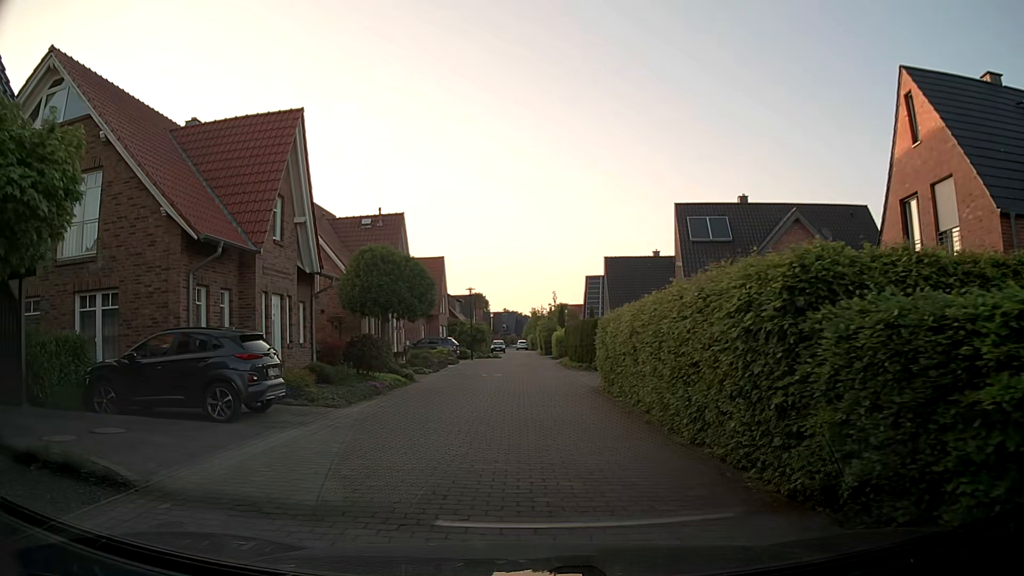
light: Day
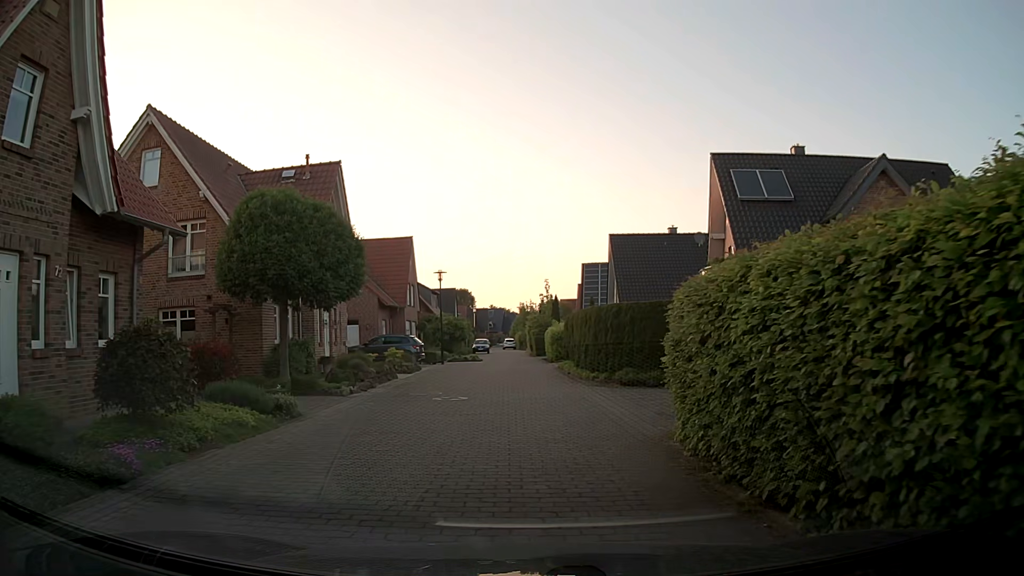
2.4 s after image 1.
(+0.3, +11.1) m; +1°
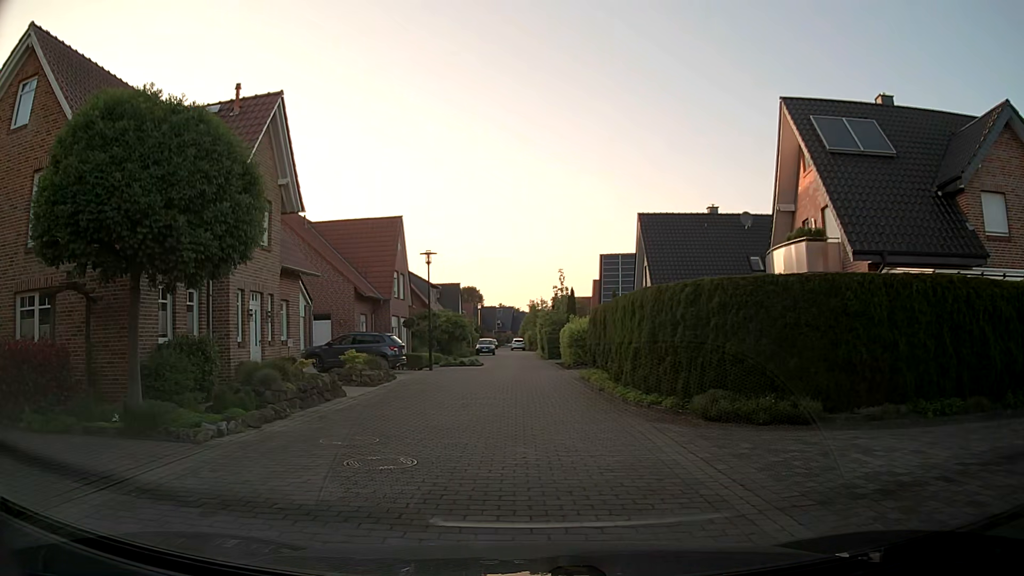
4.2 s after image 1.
(+0.2, +8.1) m; +1°
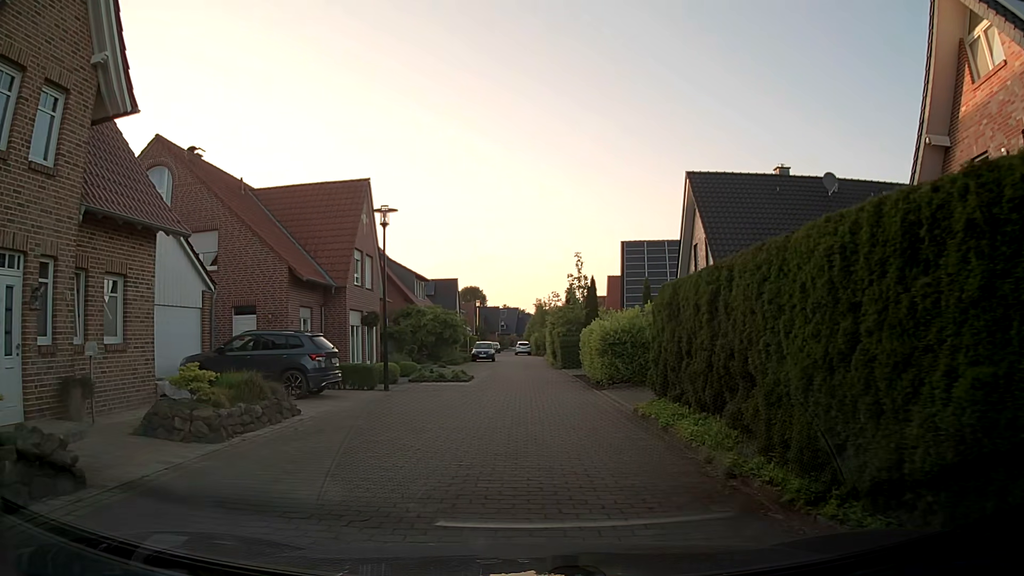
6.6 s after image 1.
(-0.1, +10.5) m; -1°
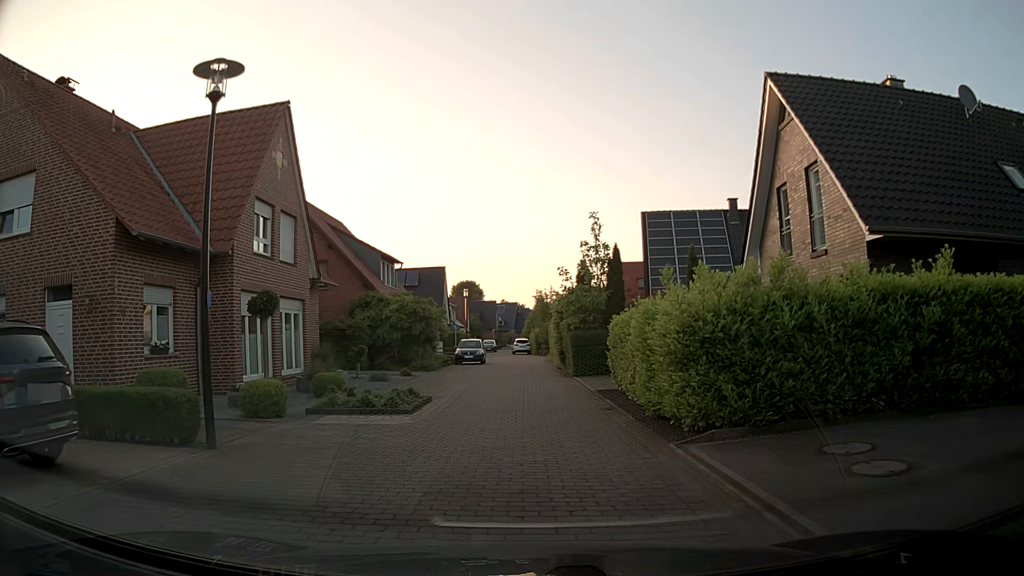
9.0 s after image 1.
(+0.2, +10.8) m; +2°
(0, +10) (-1, +20) (-1, +30) (-1, +40) (-2, +50) (-4, +60) (-5, +70) (-4, +80) (-4, +90) (-5, +100) m
